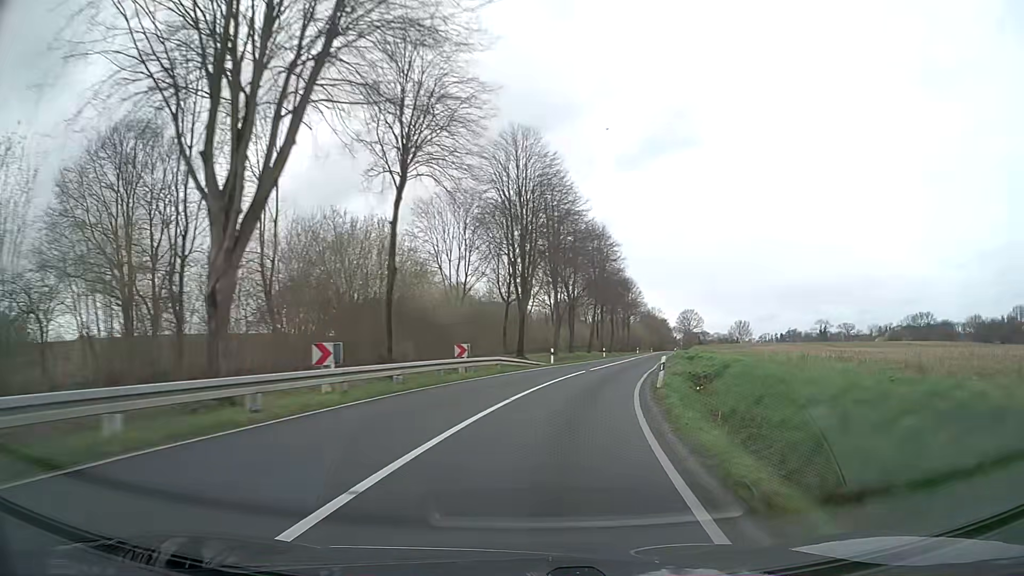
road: secondary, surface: asphalt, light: Day
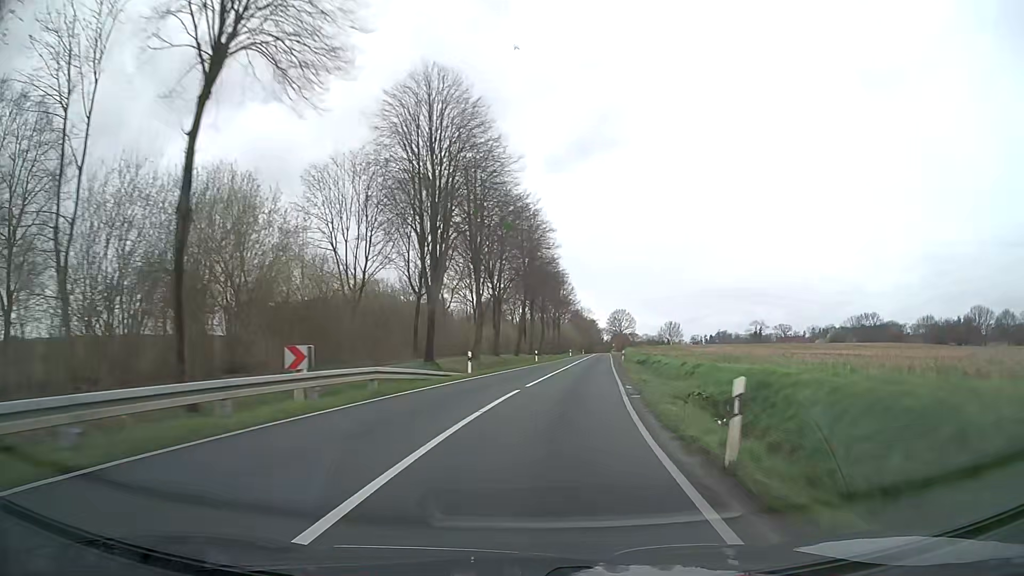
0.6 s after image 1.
(+0.8, +12.7) m; +7°
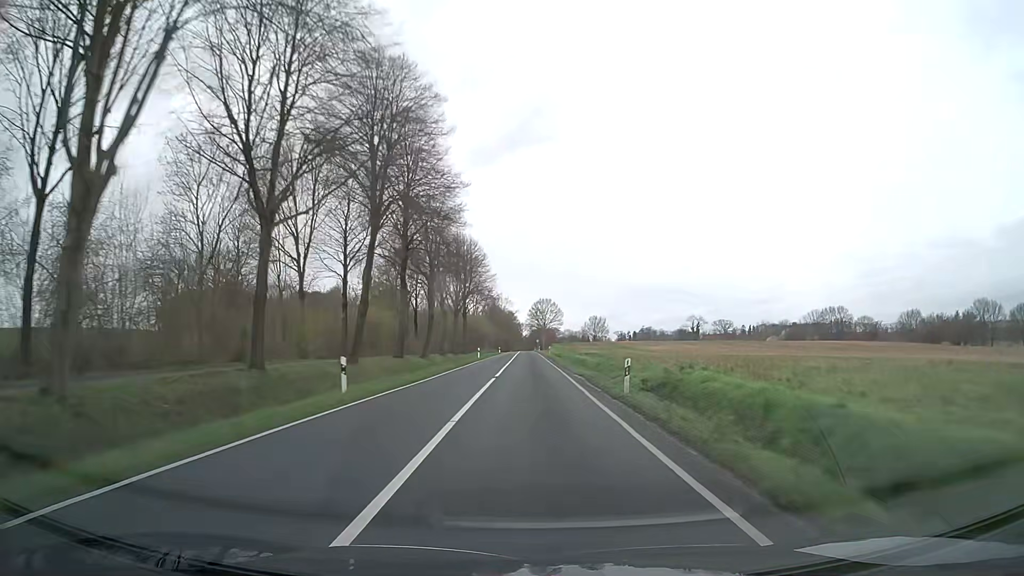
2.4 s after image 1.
(+3.6, +40.7) m; +8°
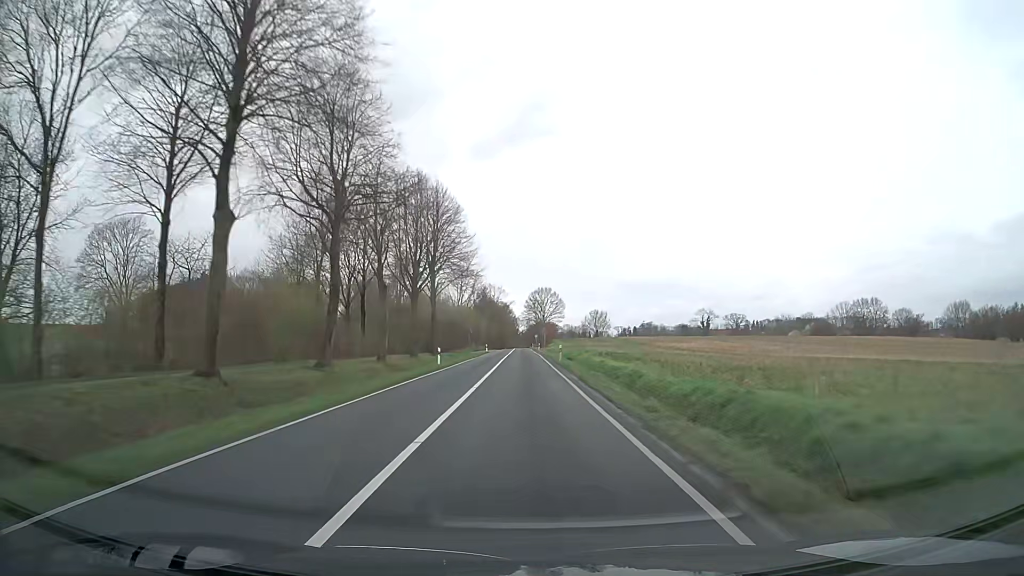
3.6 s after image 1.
(+0.1, +28.2) m; 0°
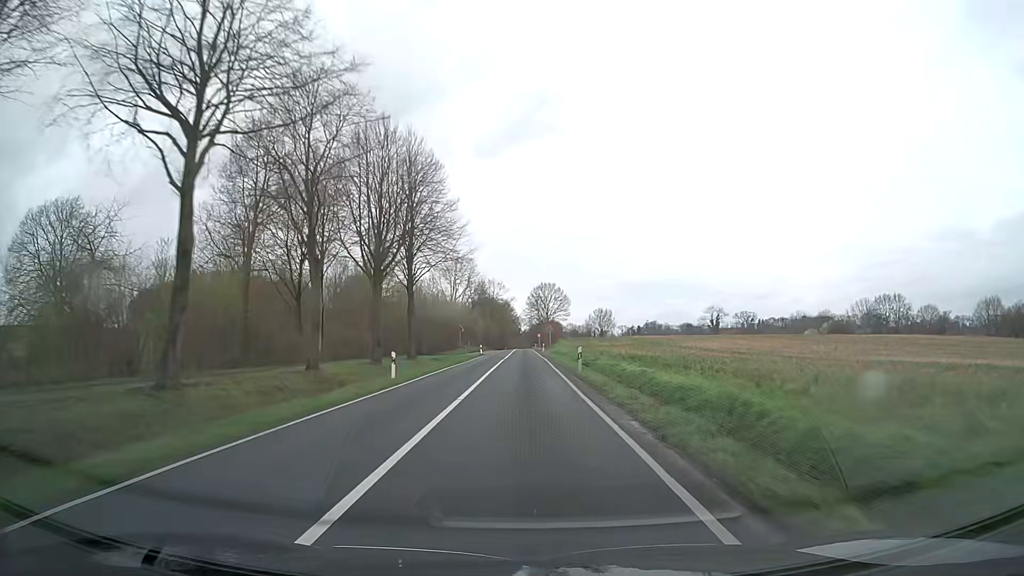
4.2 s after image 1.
(0.0, +13.9) m; 0°
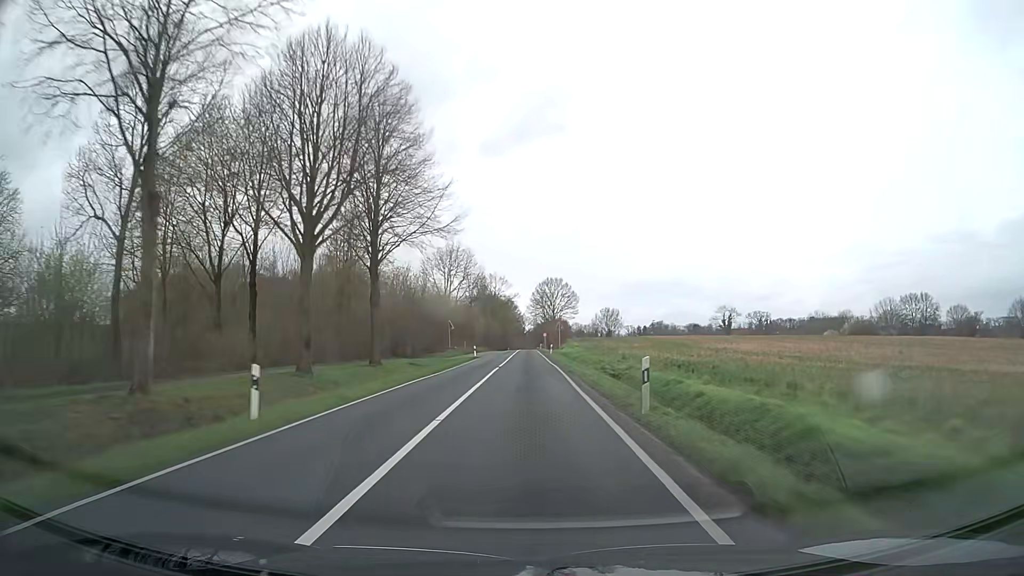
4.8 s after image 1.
(0.0, +13.7) m; 0°
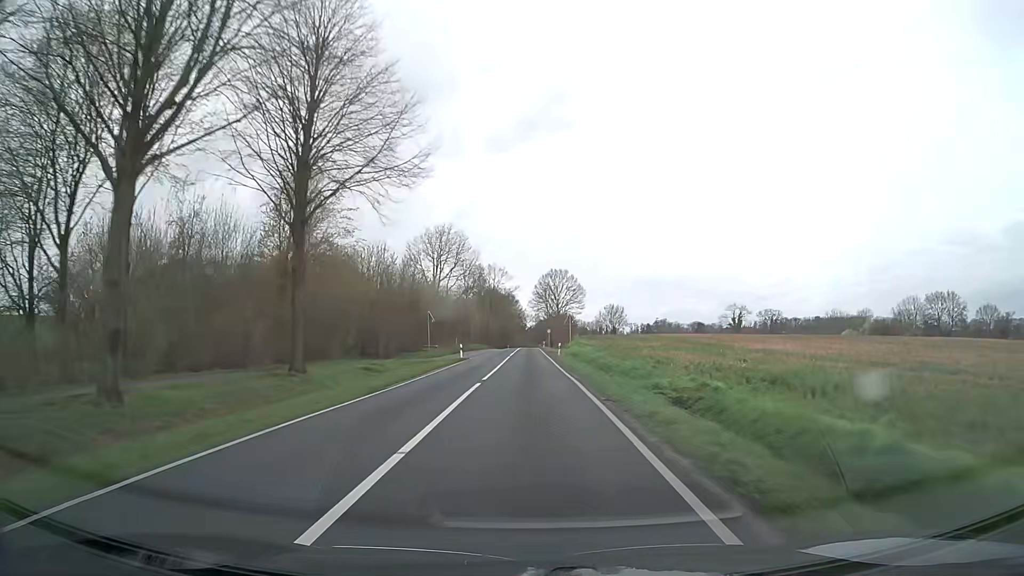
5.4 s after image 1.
(0.0, +13.4) m; 0°
